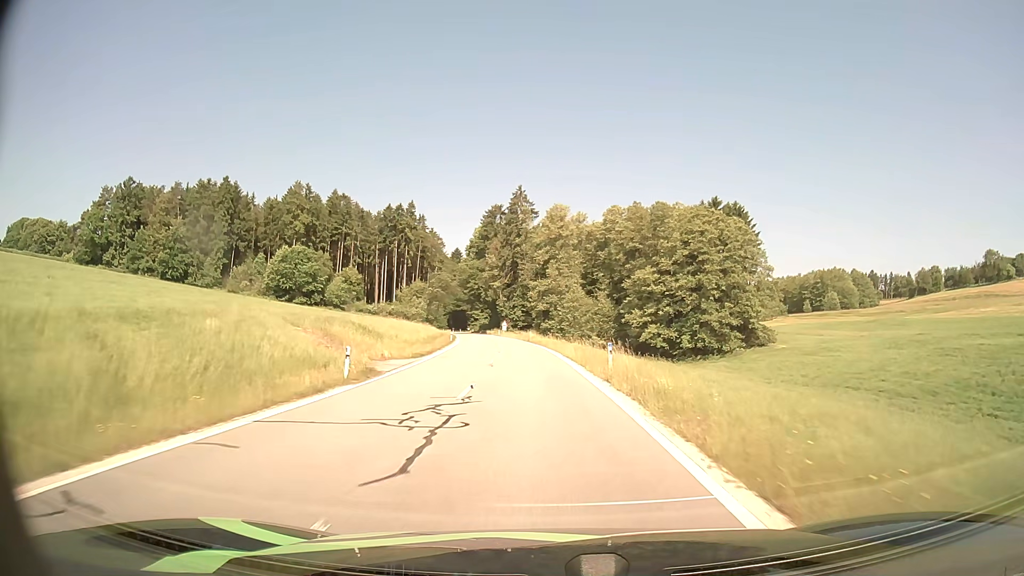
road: tertiary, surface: asphalt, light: Day
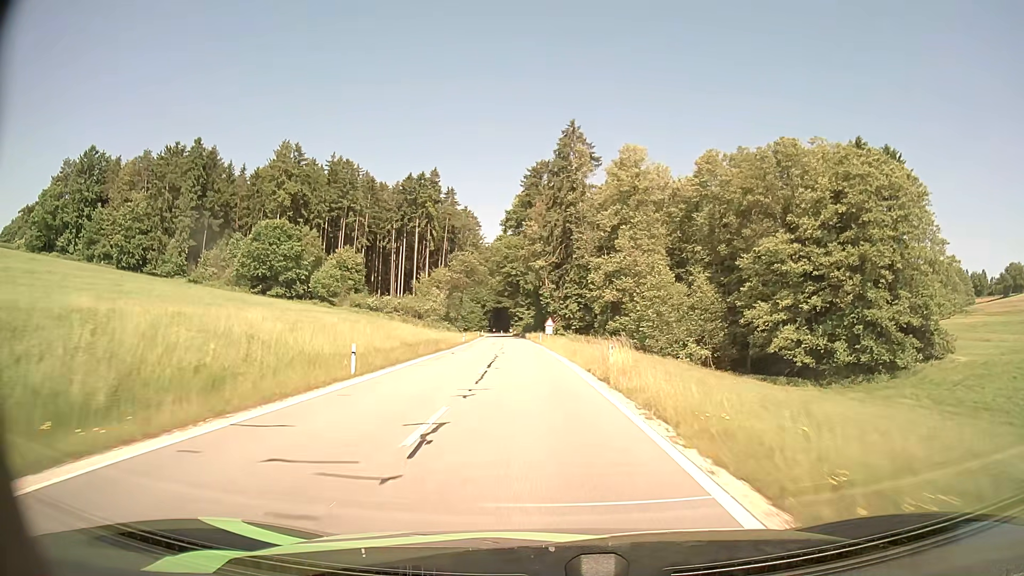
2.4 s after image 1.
(-1.5, +41.6) m; -4°
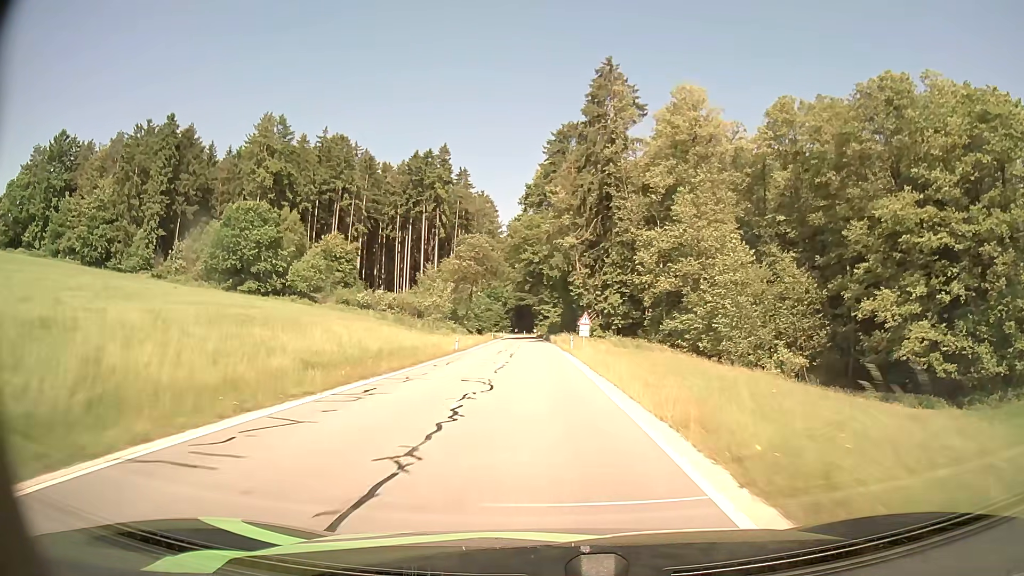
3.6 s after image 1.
(-0.4, +20.9) m; -2°
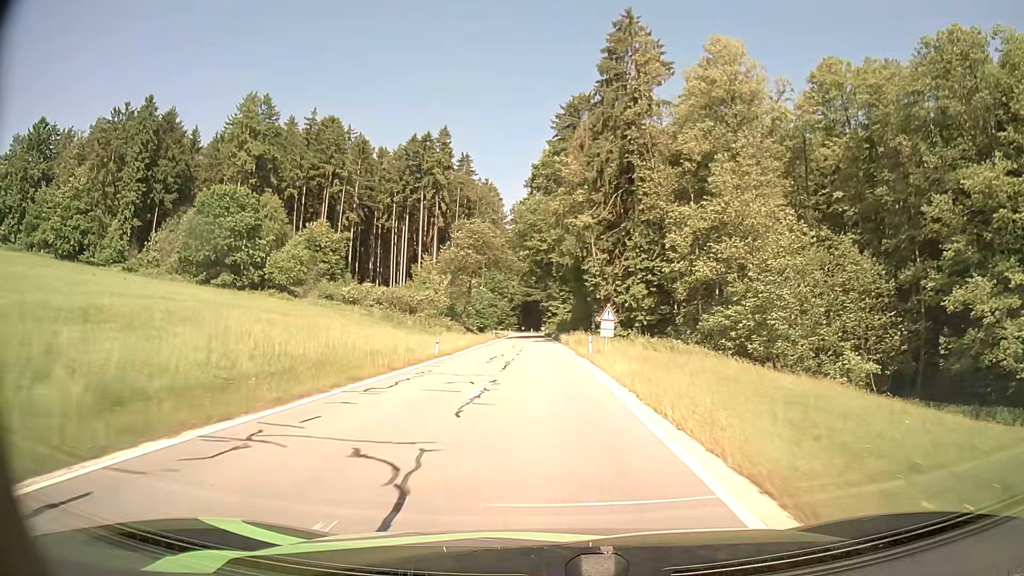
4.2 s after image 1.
(-0.1, +10.6) m; -1°
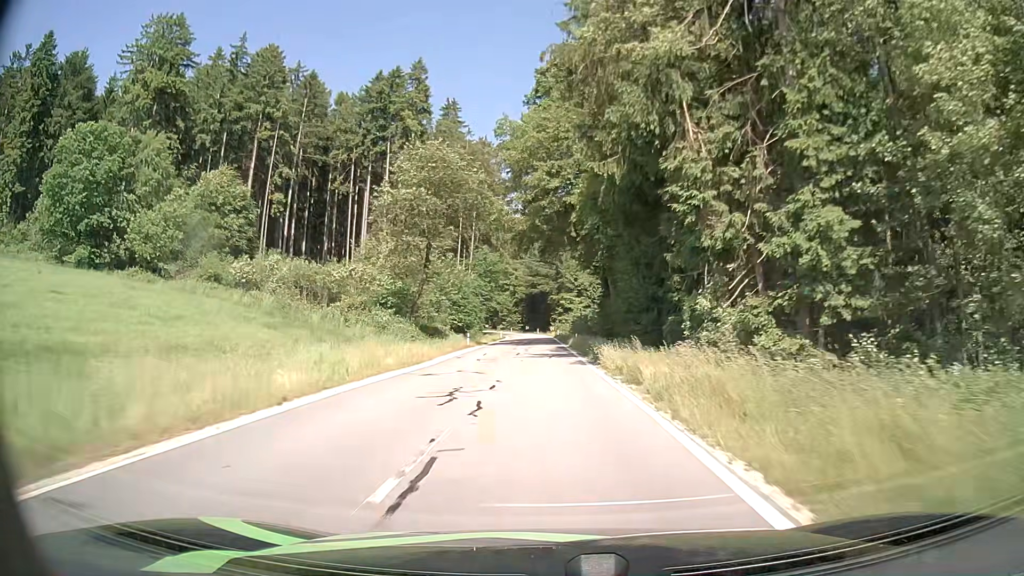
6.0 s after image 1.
(-0.2, +32.2) m; -1°
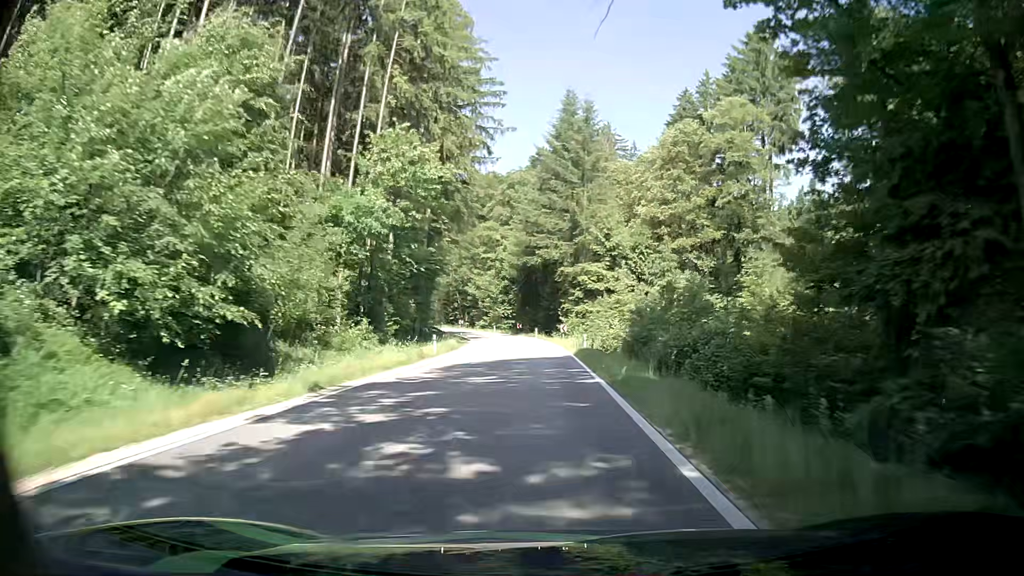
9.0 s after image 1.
(-0.4, +52.6) m; -1°
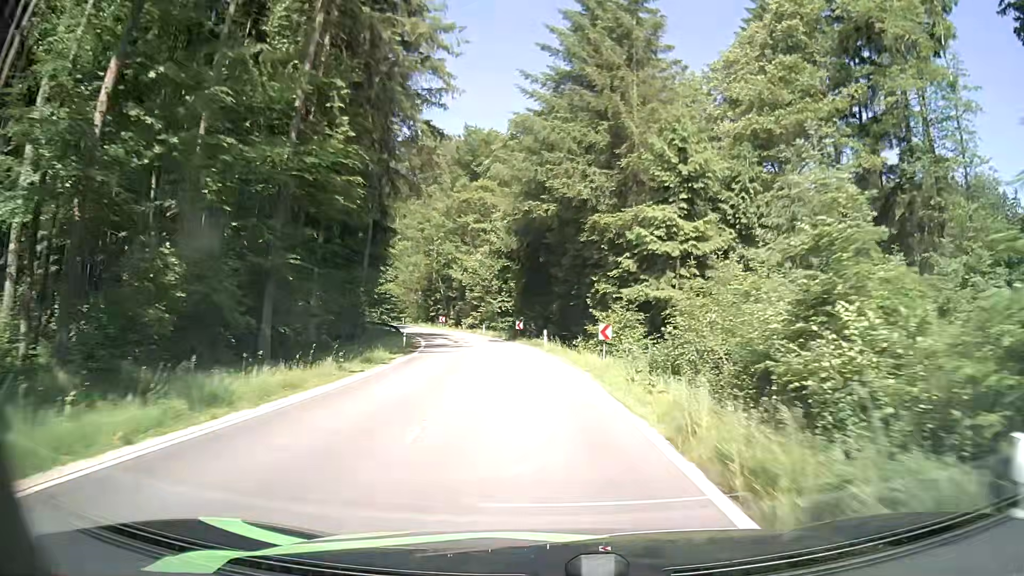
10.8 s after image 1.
(0.0, +29.7) m; -1°
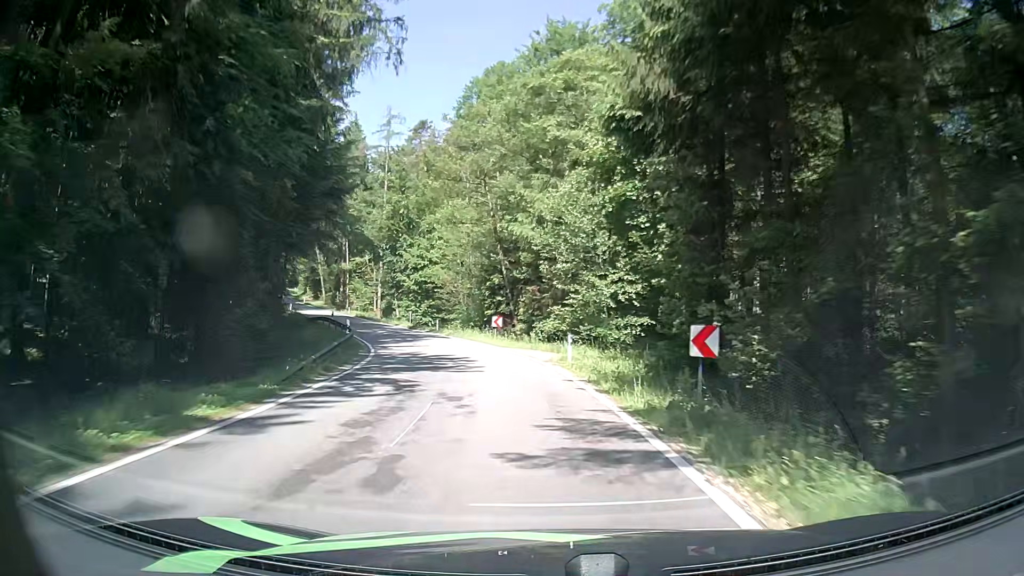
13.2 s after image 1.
(-2.4, +36.8) m; -9°
(0, +10) (-2, +20) (-4, +30) (-7, +39) (-11, +48) (-15, +57) (-20, +66) (-24, +75) (-29, +84) (-34, +93) m
